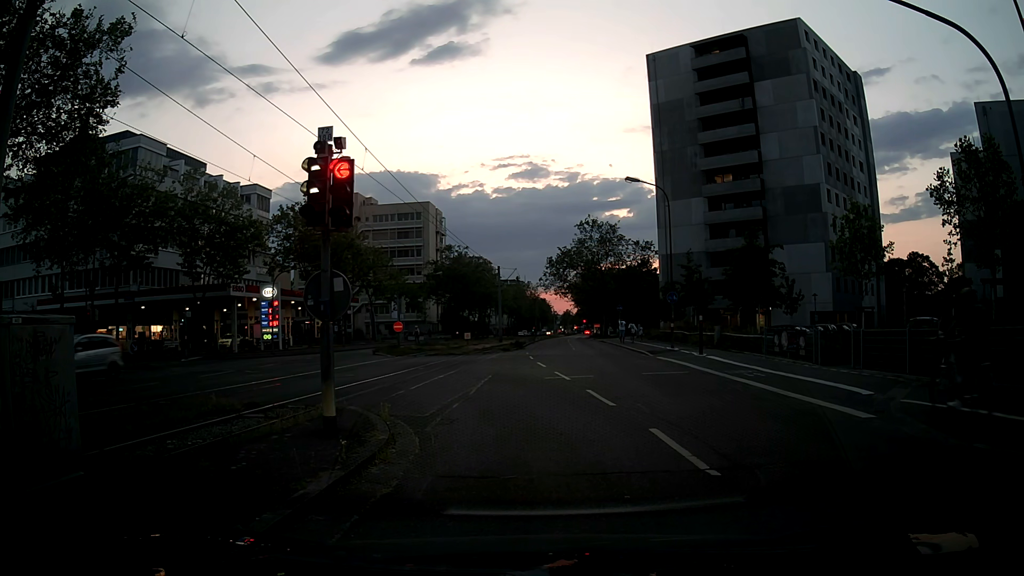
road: tertiary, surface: asphalt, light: Dusk
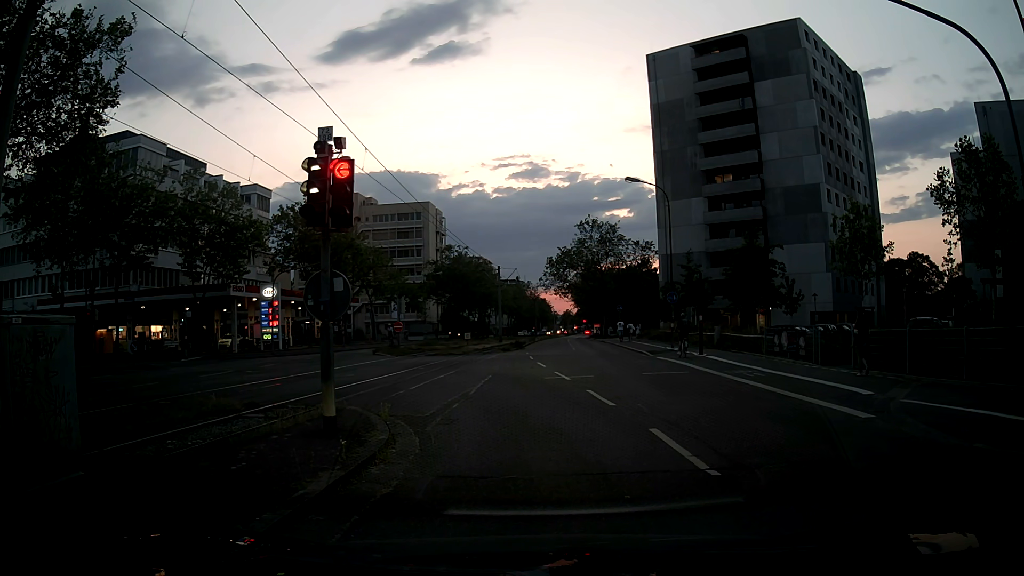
(0.0, 0.0) m; 0°
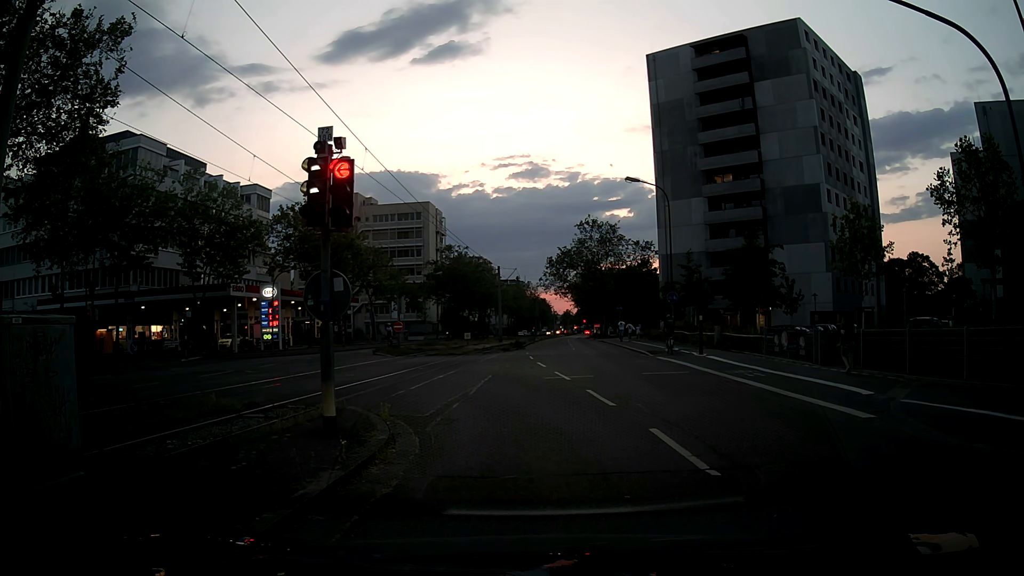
(0.0, 0.0) m; 0°
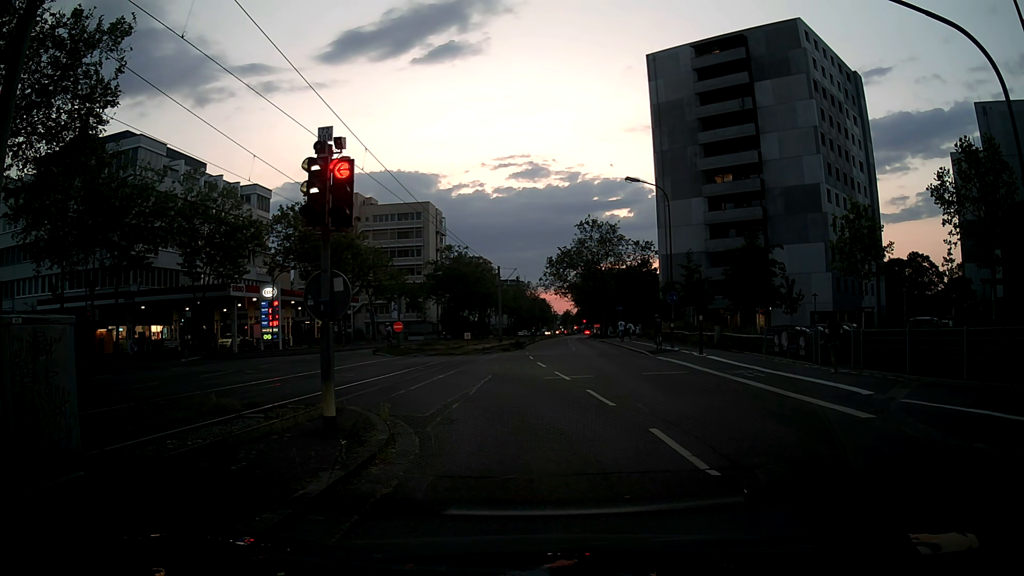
(0.0, 0.0) m; 0°
